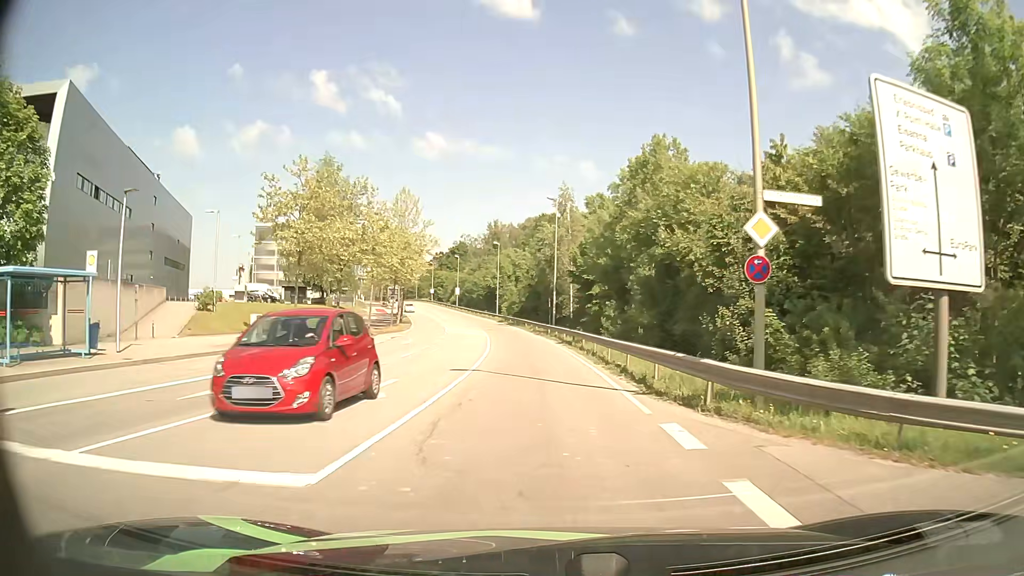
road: secondary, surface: asphalt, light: Day
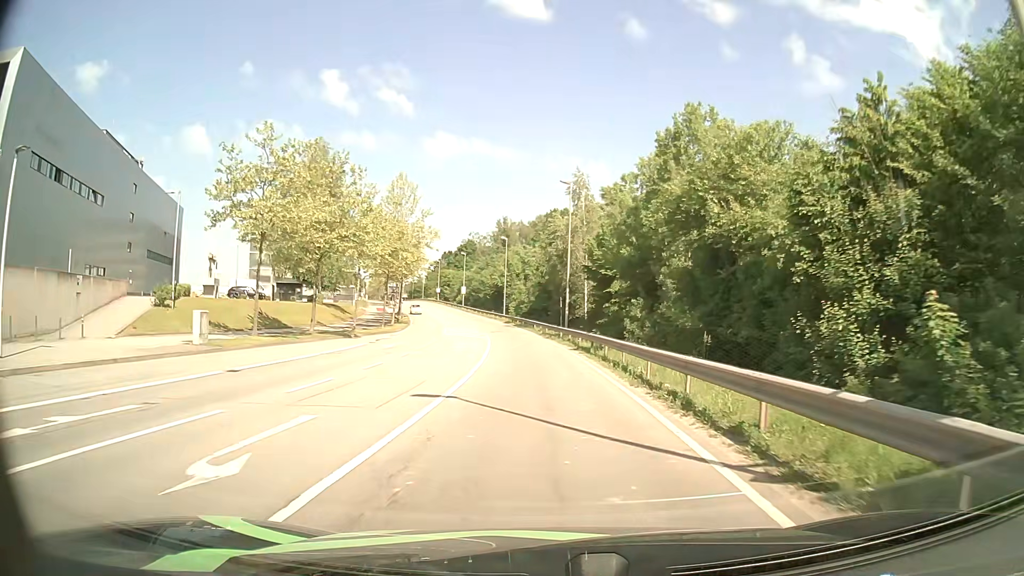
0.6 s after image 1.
(-0.1, +6.6) m; -1°
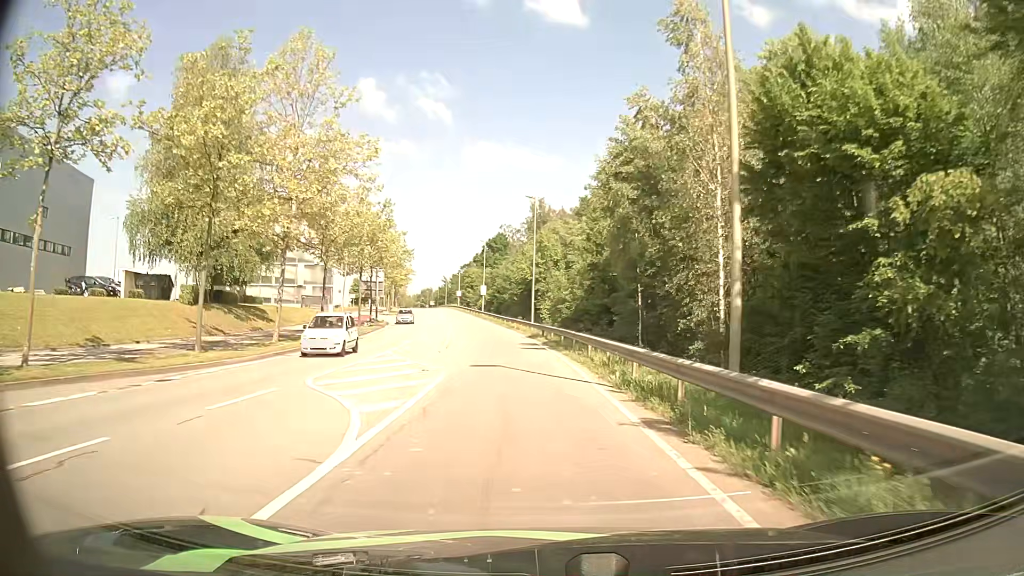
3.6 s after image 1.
(-0.6, +33.2) m; -4°
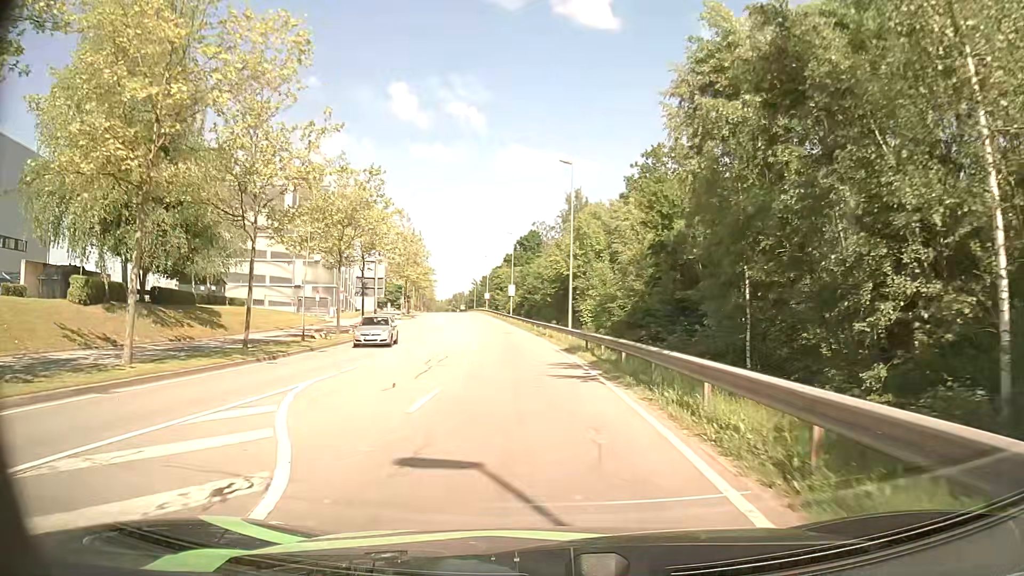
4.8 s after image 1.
(-0.2, +12.7) m; -2°
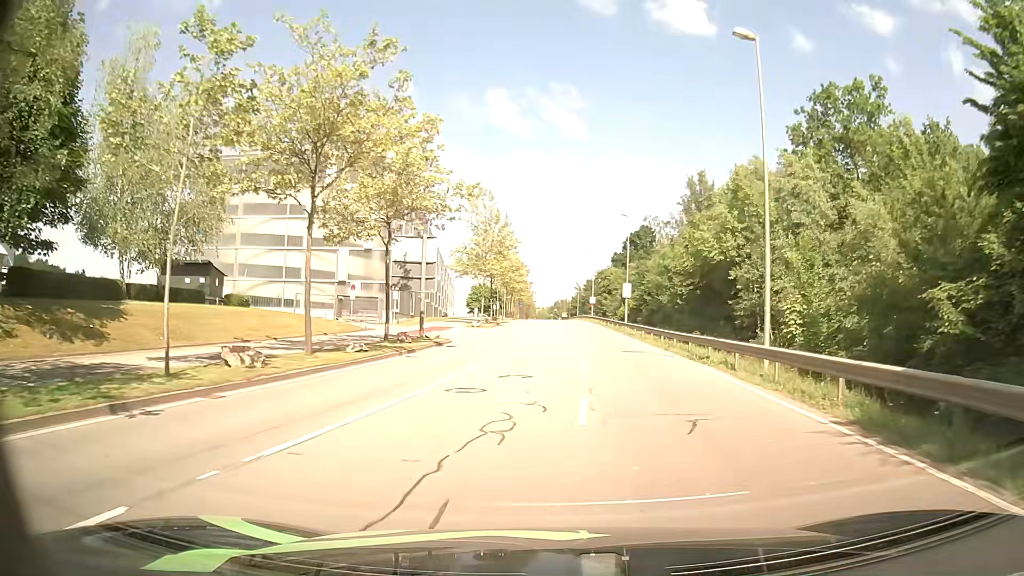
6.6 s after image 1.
(-1.8, +18.8) m; -9°
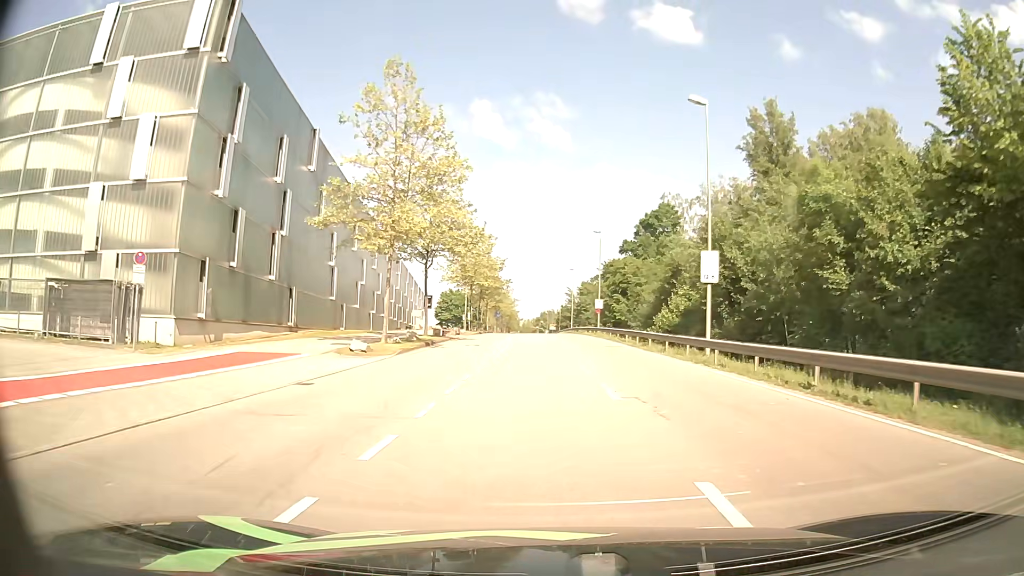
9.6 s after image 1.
(+0.1, +33.7) m; +1°
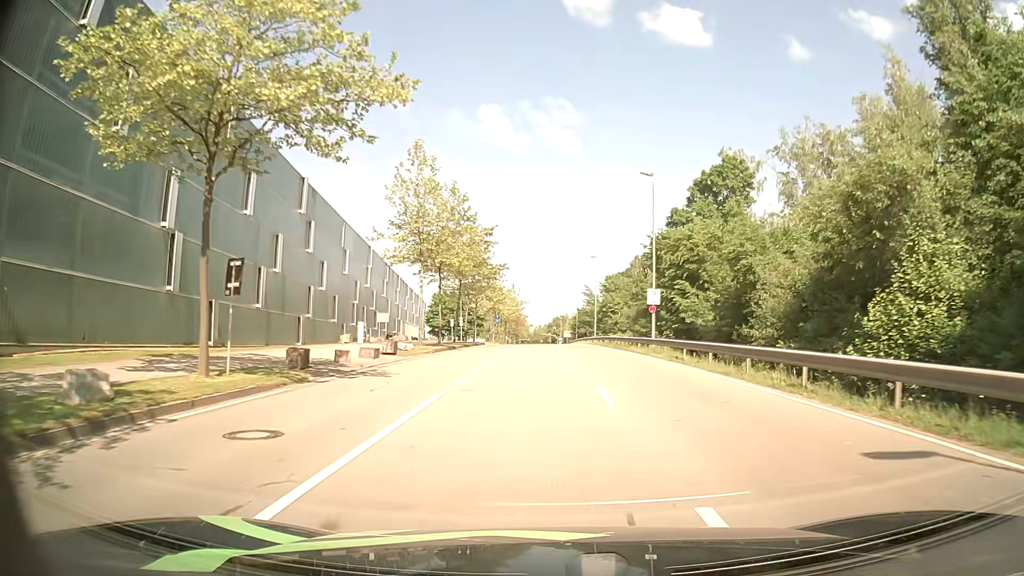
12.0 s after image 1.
(-0.1, +27.9) m; -1°
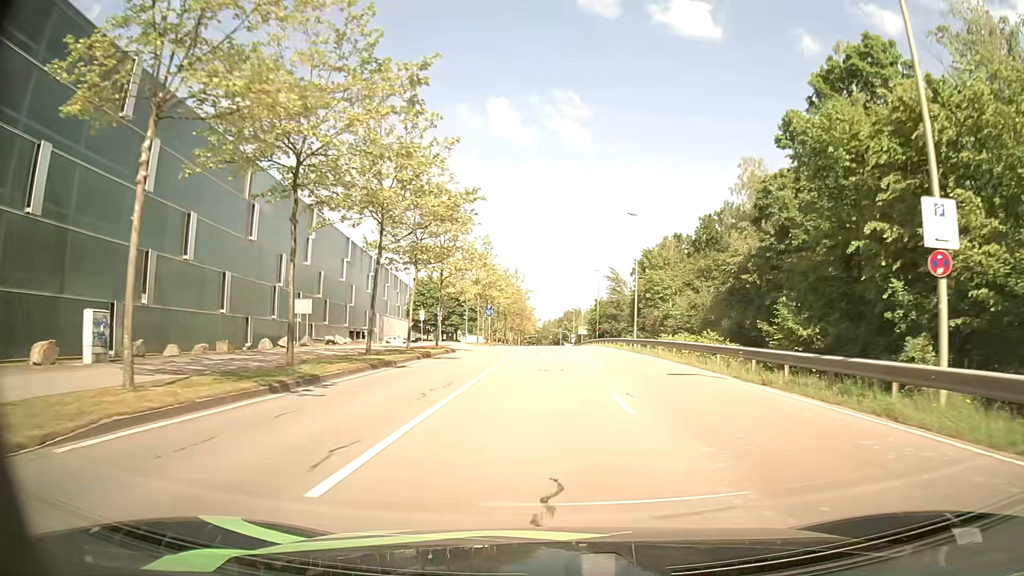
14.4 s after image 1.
(-0.3, +27.6) m; -1°
(0, +10) (0, +20) (0, +30) (0, +40) (0, +50) (0, +60) (+1, +70) (+1, +80) (+1, +90) (+1, +100) m
